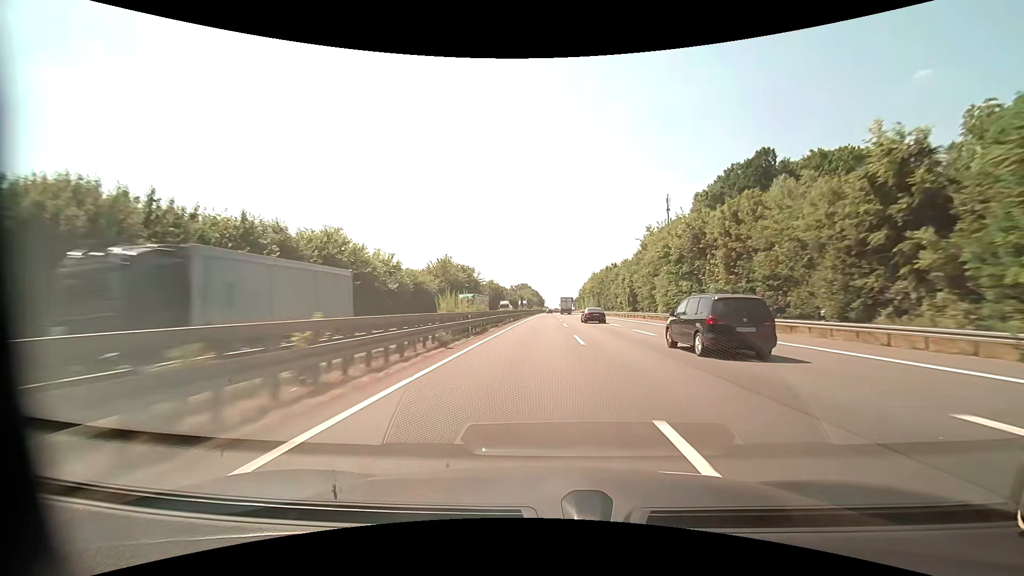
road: motorway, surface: asphalt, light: Day
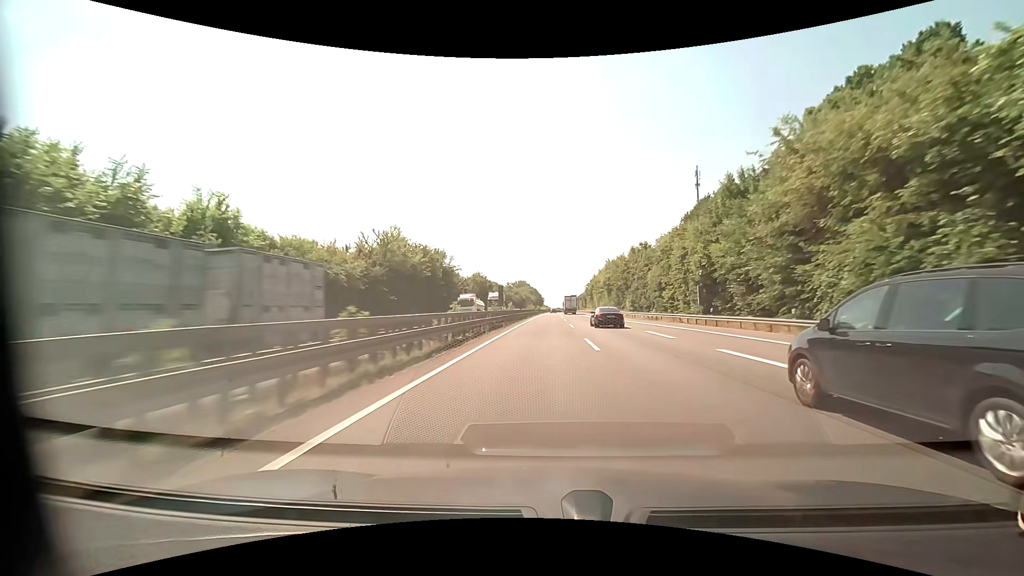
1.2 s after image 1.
(-0.1, +38.4) m; 0°
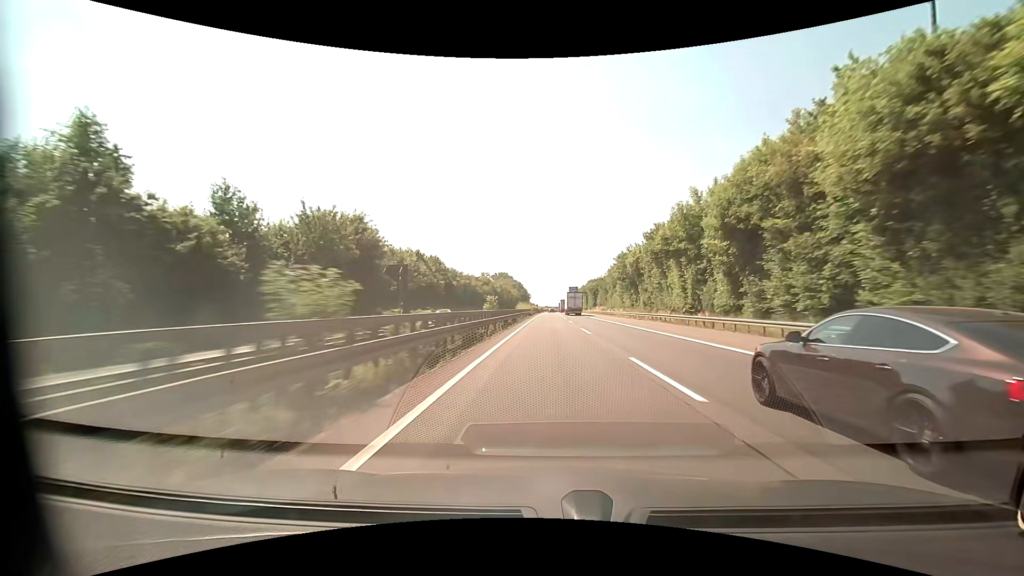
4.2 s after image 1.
(+0.6, +98.4) m; +1°
